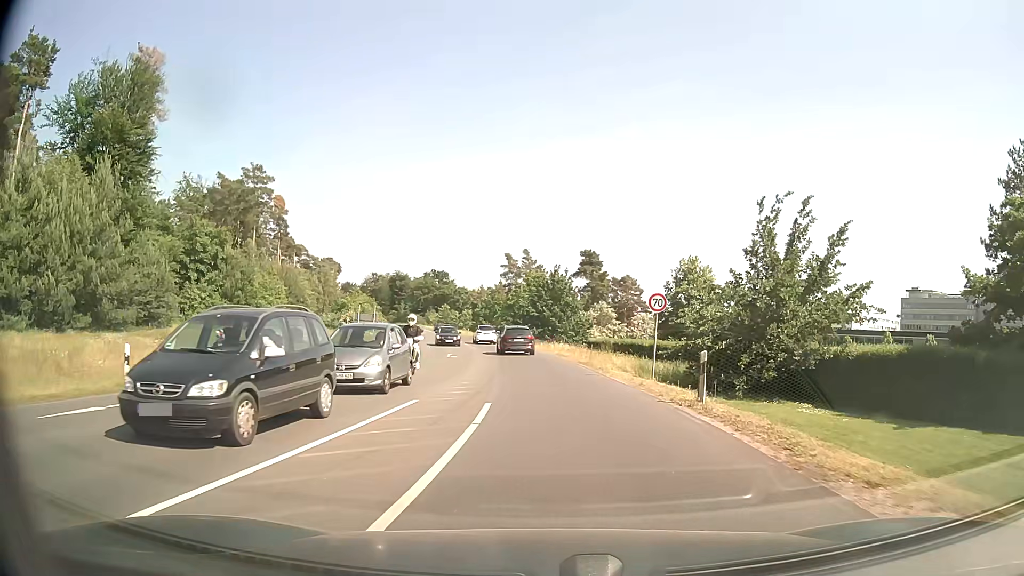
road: secondary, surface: asphalt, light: Day
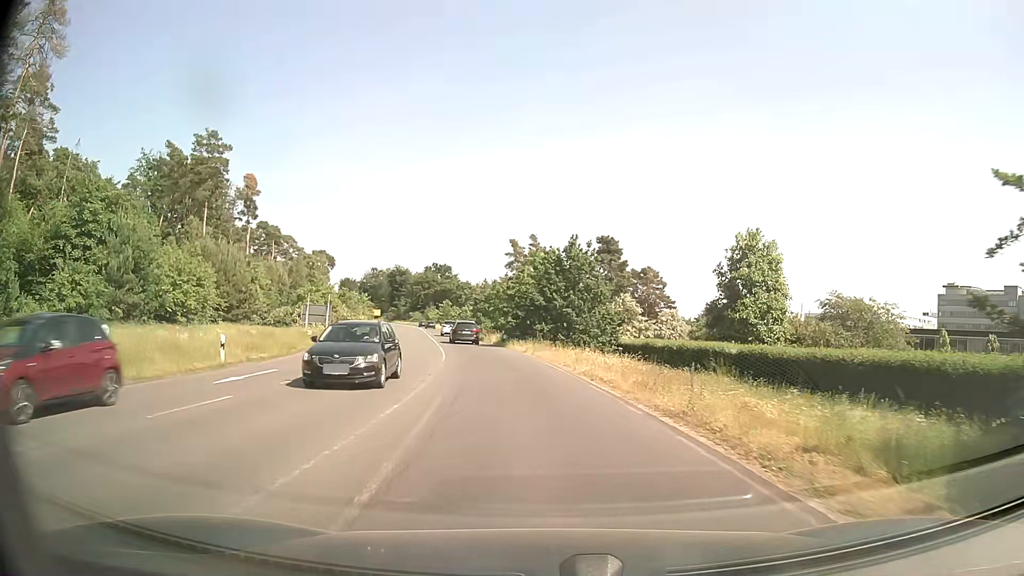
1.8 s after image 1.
(0.0, +19.0) m; 0°
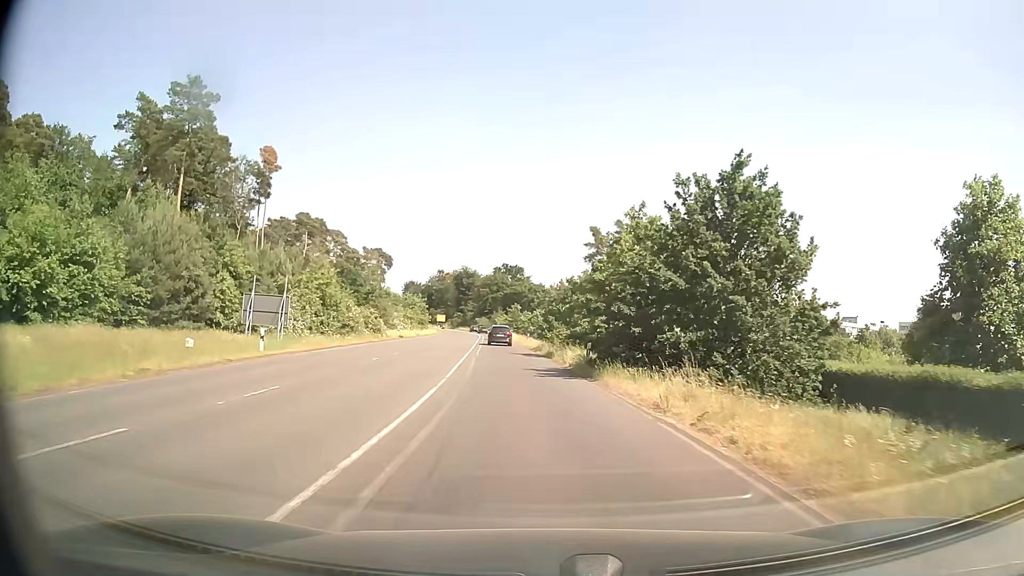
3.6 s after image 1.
(-1.5, +23.3) m; -6°
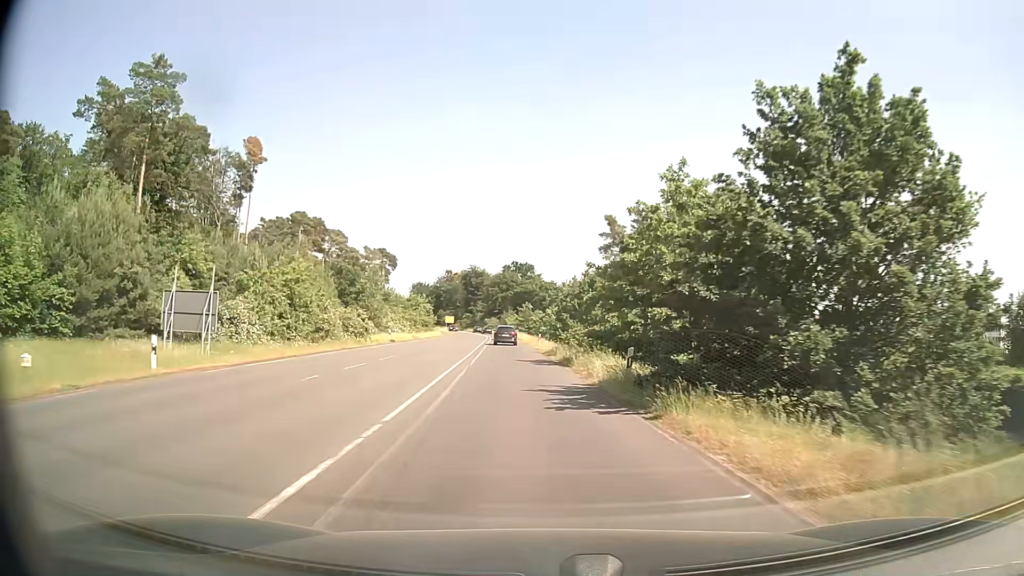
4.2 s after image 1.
(-0.1, +8.5) m; -1°
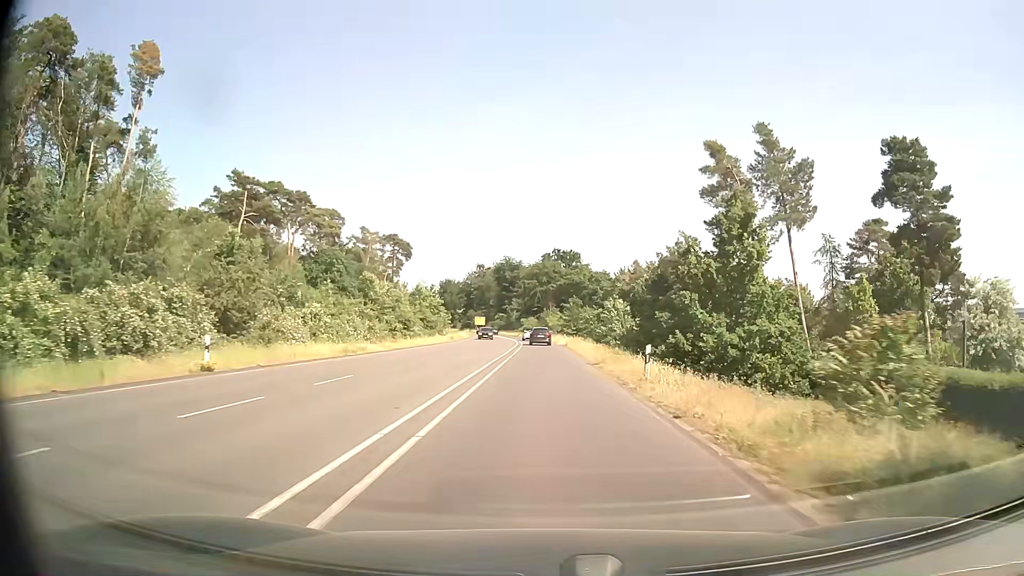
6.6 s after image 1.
(-1.7, +36.5) m; -3°
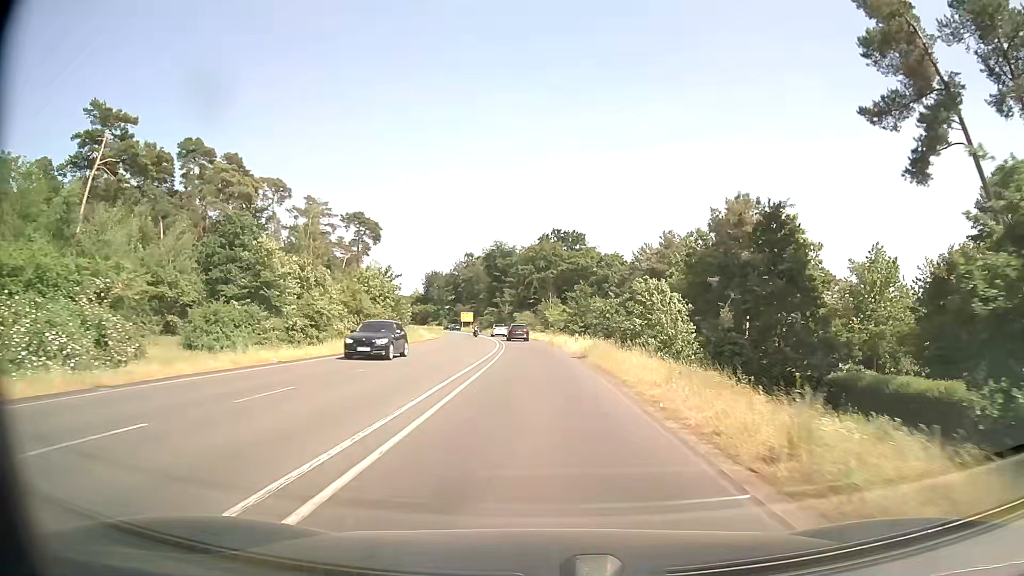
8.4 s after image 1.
(+0.1, +28.2) m; 0°
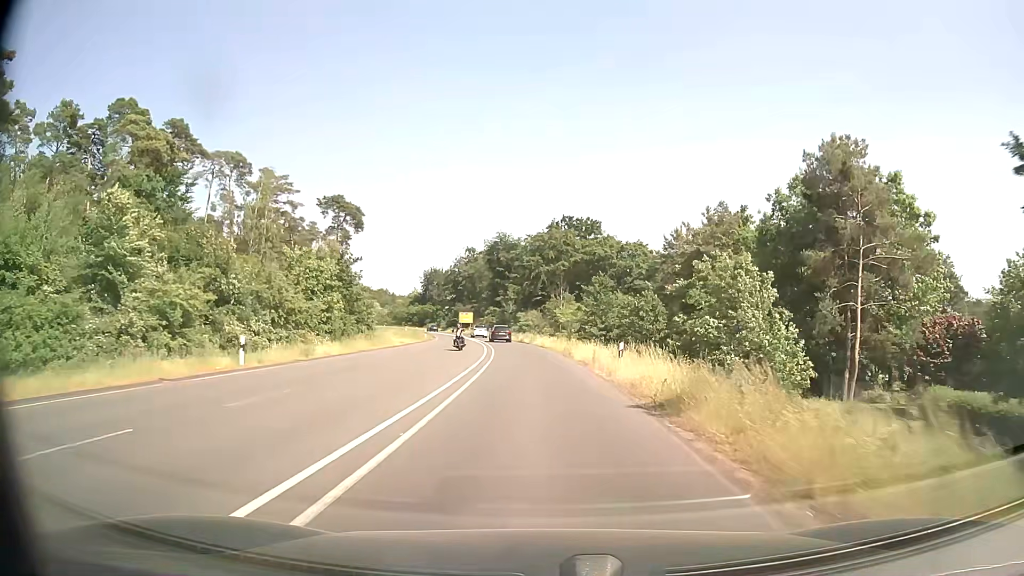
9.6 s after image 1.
(-0.1, +18.8) m; -1°
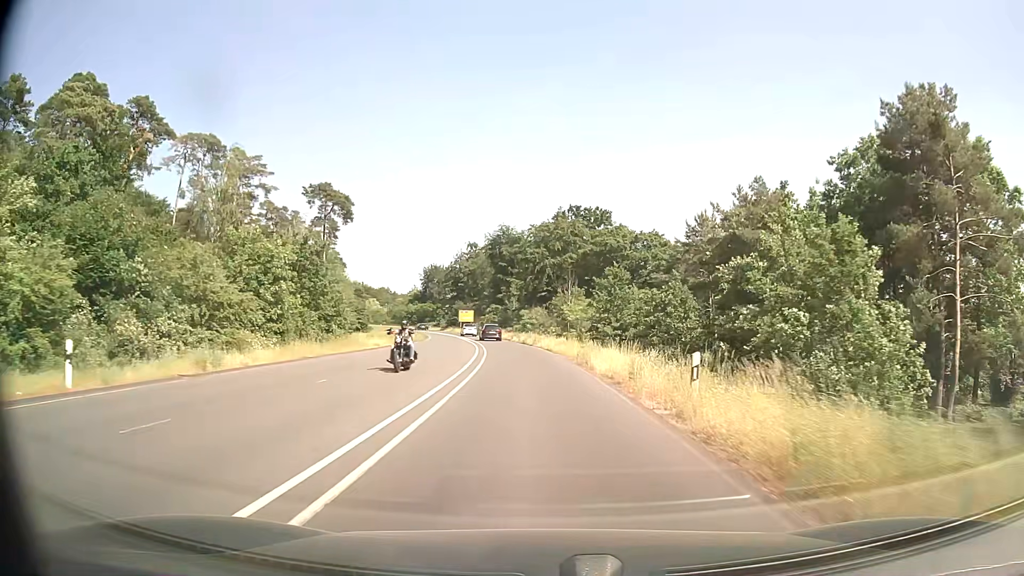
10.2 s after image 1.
(0.0, +9.4) m; 0°
(0, +10) (0, +20) (-1, +30) (-2, +40) (-3, +50) (-4, +60) (-5, +70) (-7, +80) (-9, +89) (-11, +99) m
